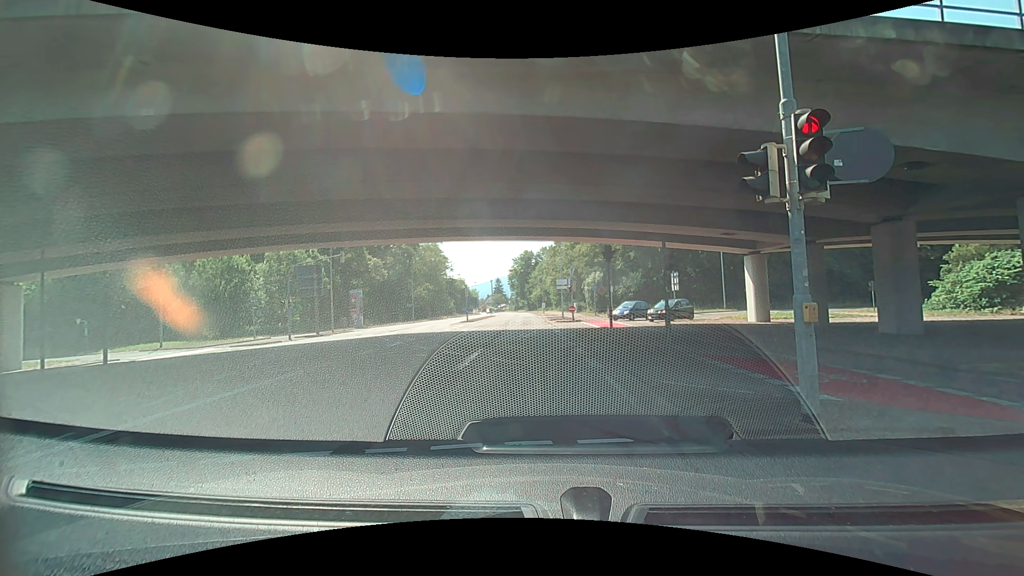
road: secondary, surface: asphalt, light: Day
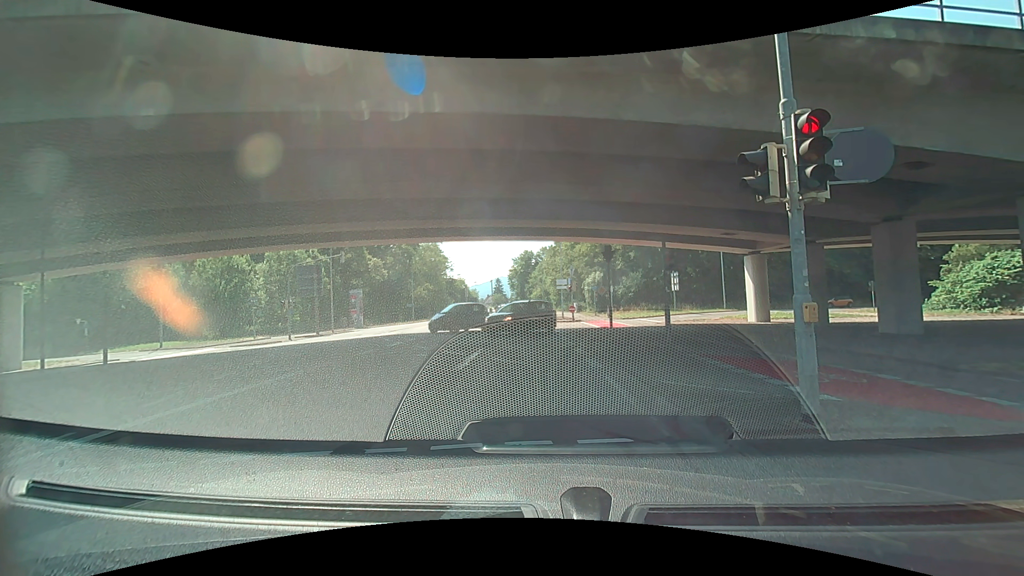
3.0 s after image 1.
(0.0, 0.0) m; 0°
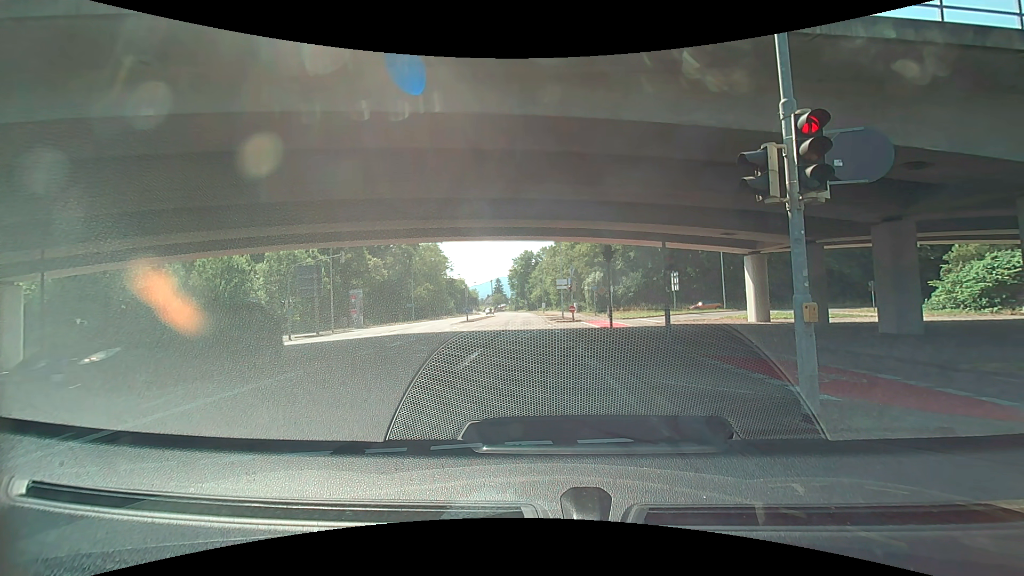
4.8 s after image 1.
(0.0, 0.0) m; 0°
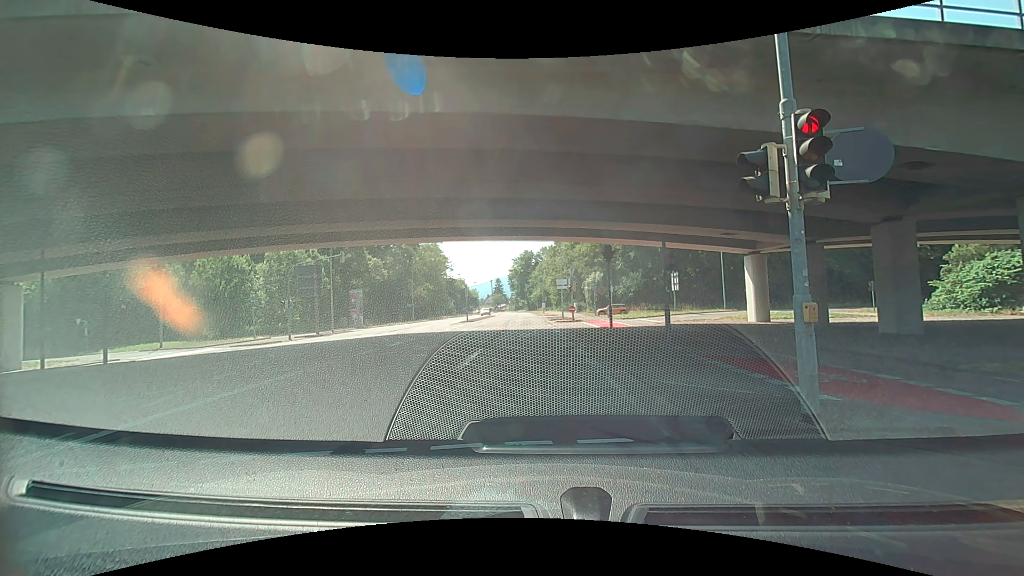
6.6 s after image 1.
(0.0, 0.0) m; 0°
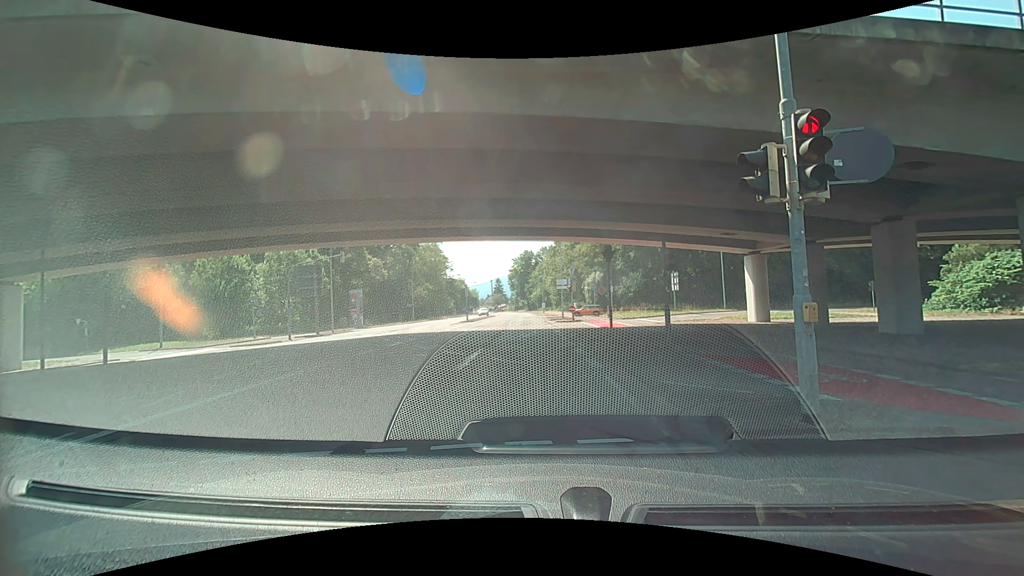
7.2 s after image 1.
(0.0, 0.0) m; 0°
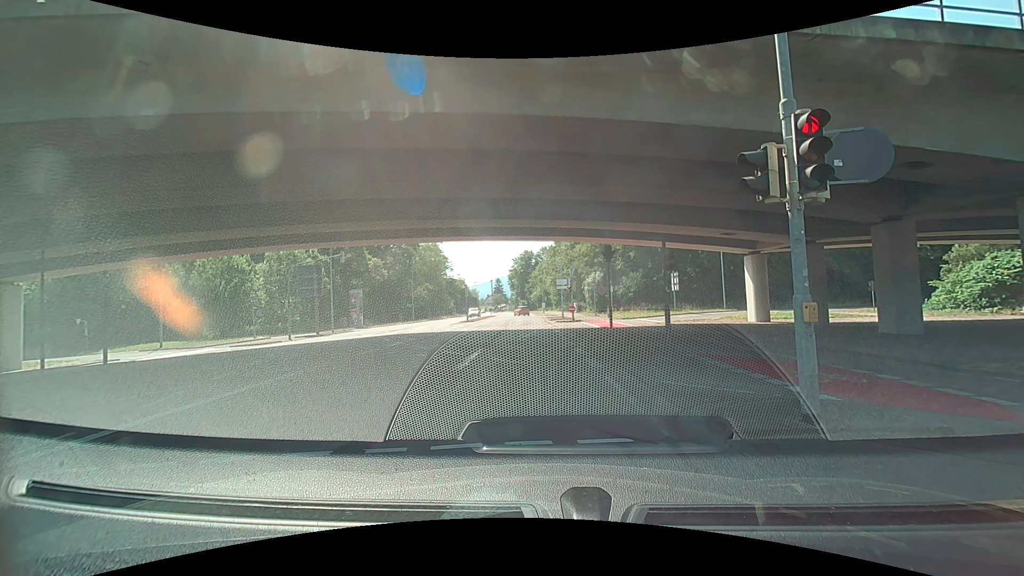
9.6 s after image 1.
(0.0, 0.0) m; 0°
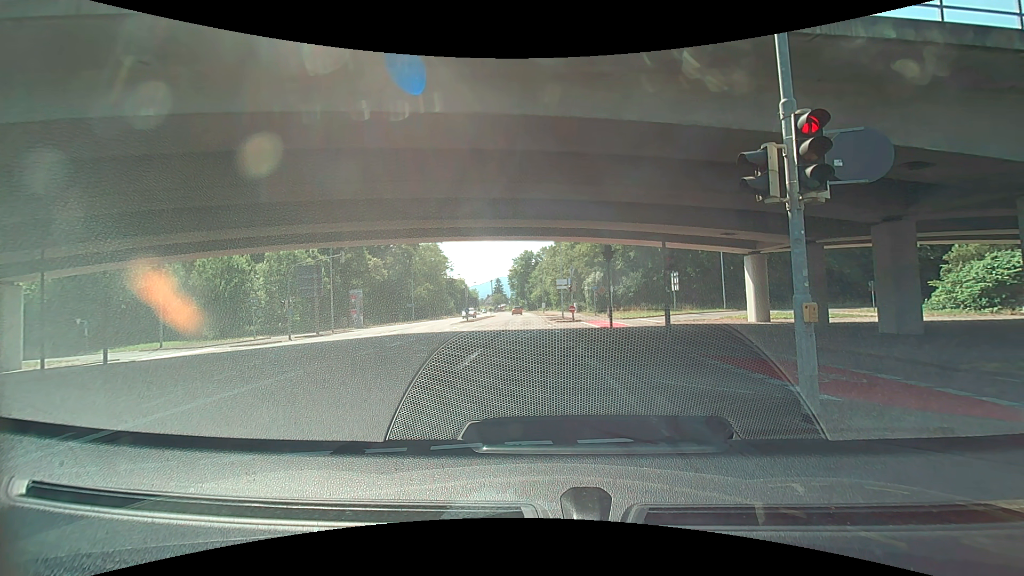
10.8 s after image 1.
(0.0, 0.0) m; 0°
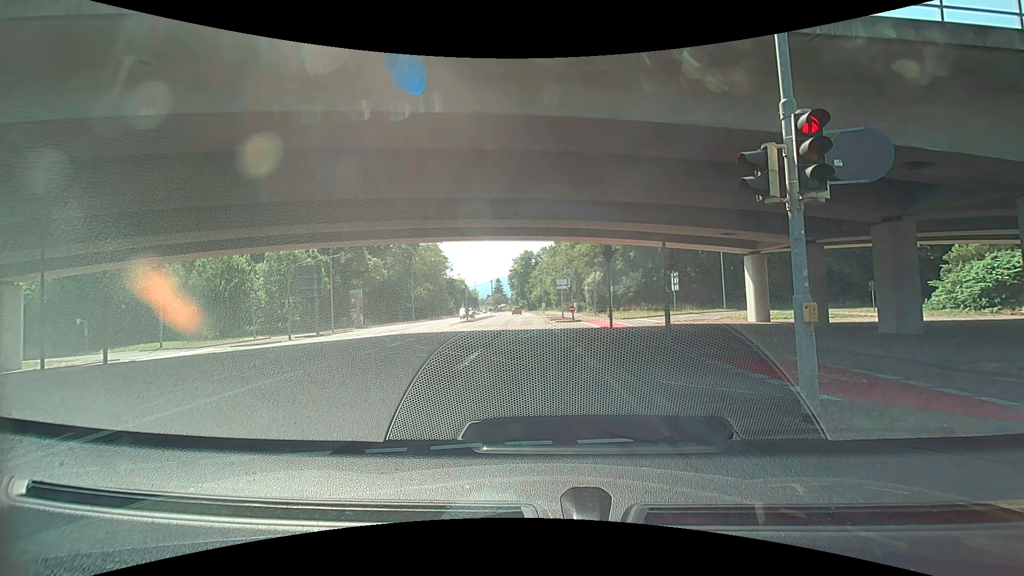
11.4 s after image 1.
(0.0, 0.0) m; 0°
(-1, +10) (-1, +20) (-2, +30) (-3, +40) (-3, +50) (-4, +60) (-4, +70) (-5, +80) (-5, +90) (-6, +100) m
